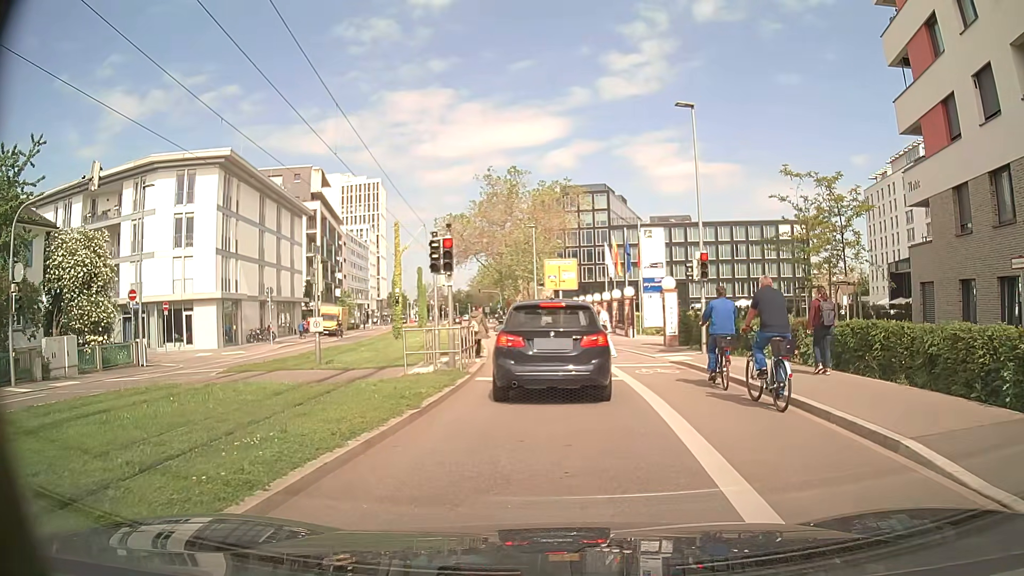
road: secondary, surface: asphalt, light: Day
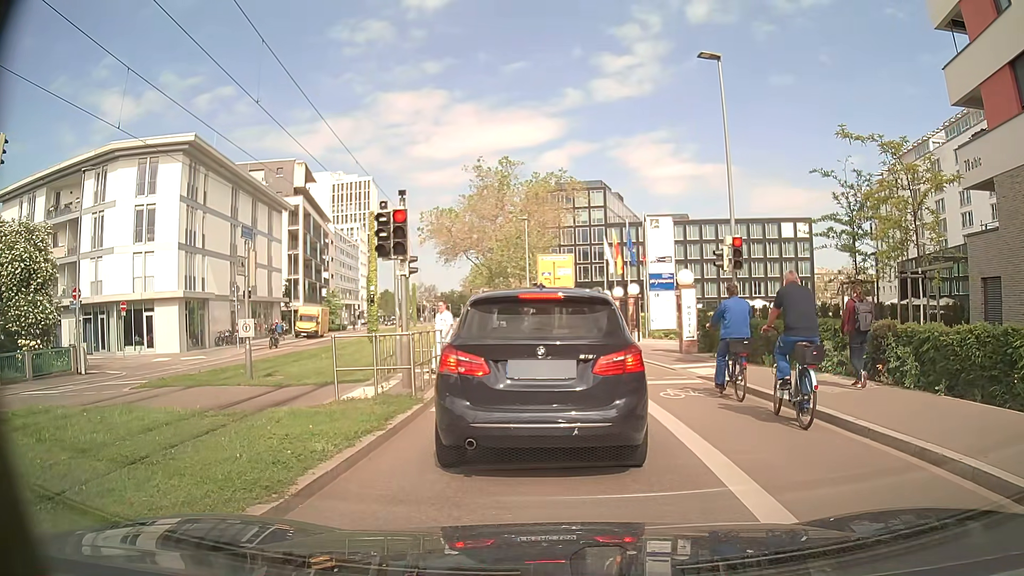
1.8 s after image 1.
(-0.1, +4.3) m; -1°
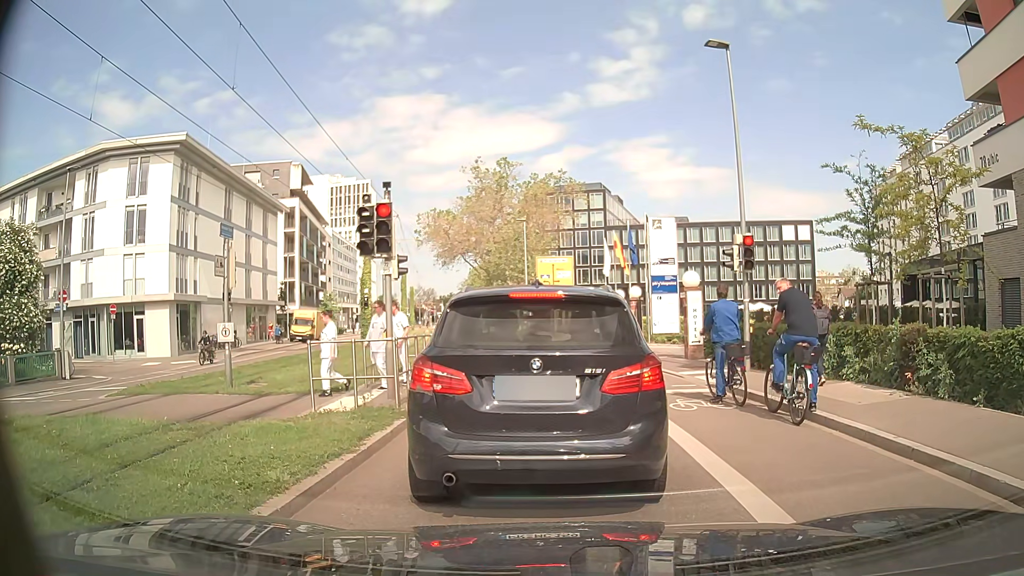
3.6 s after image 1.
(0.0, +1.0) m; 0°
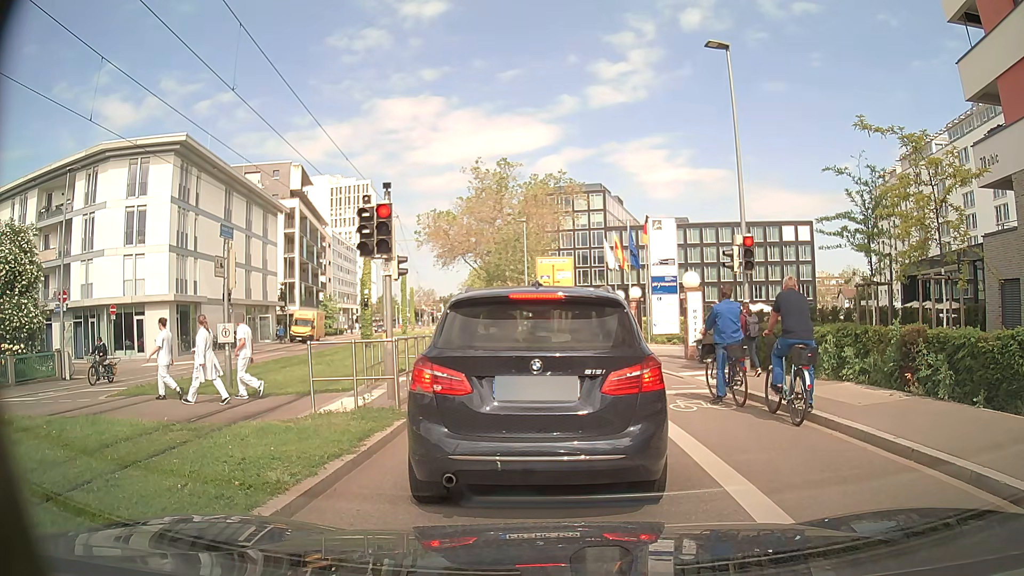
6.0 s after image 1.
(0.0, +0.1) m; 0°
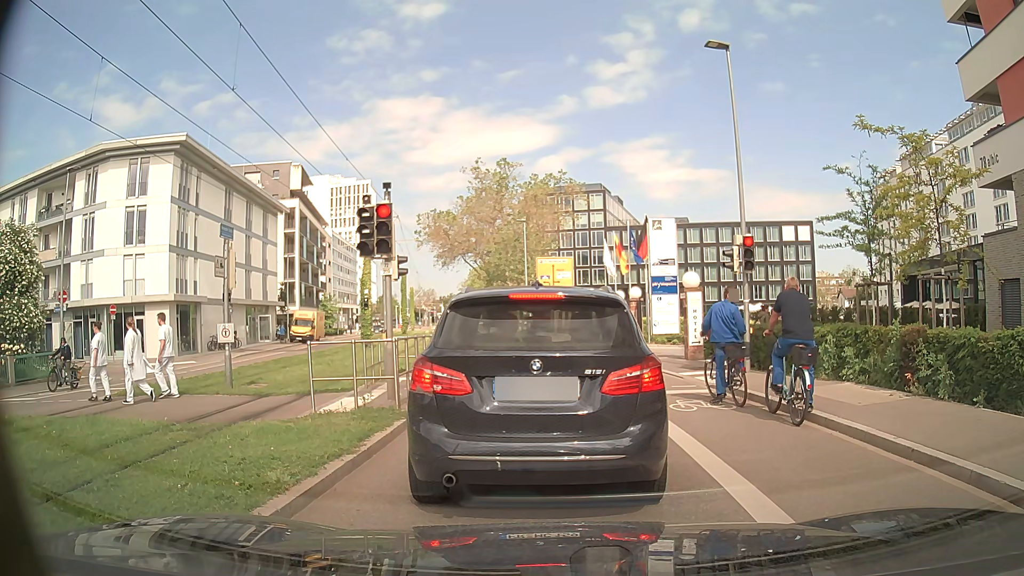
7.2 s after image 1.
(0.0, 0.0) m; 0°
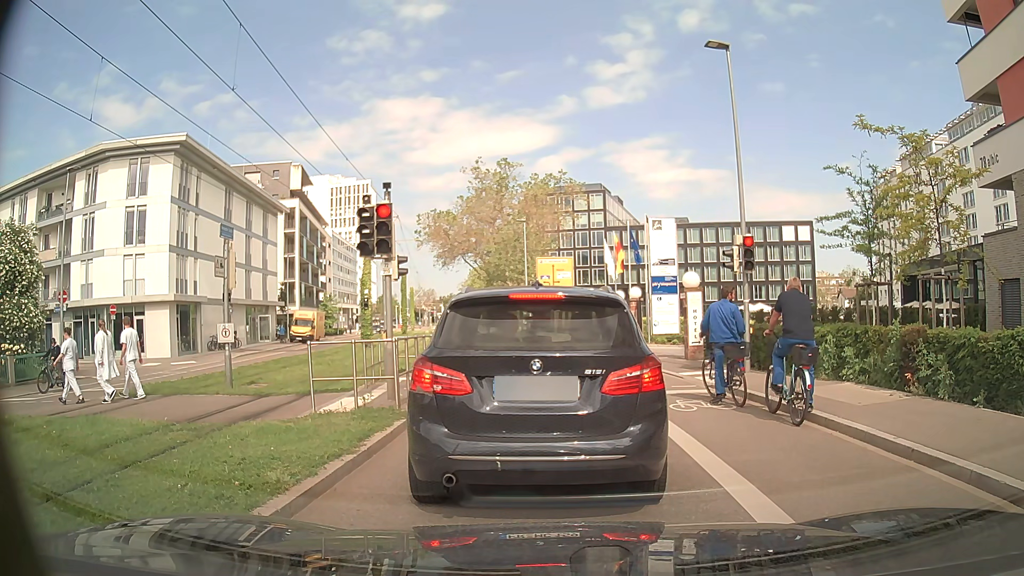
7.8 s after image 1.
(0.0, 0.0) m; 0°
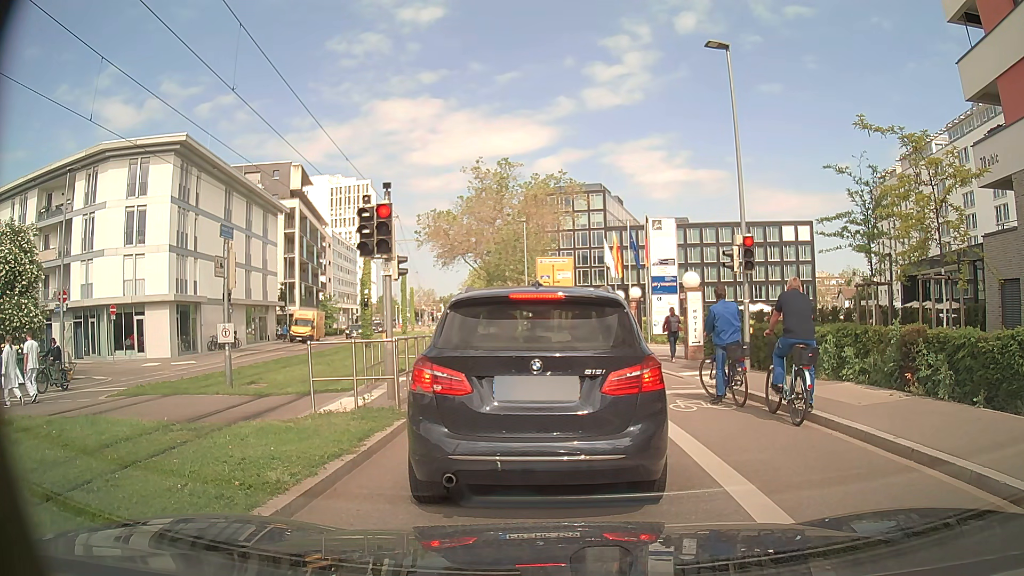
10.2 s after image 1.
(0.0, 0.0) m; 0°
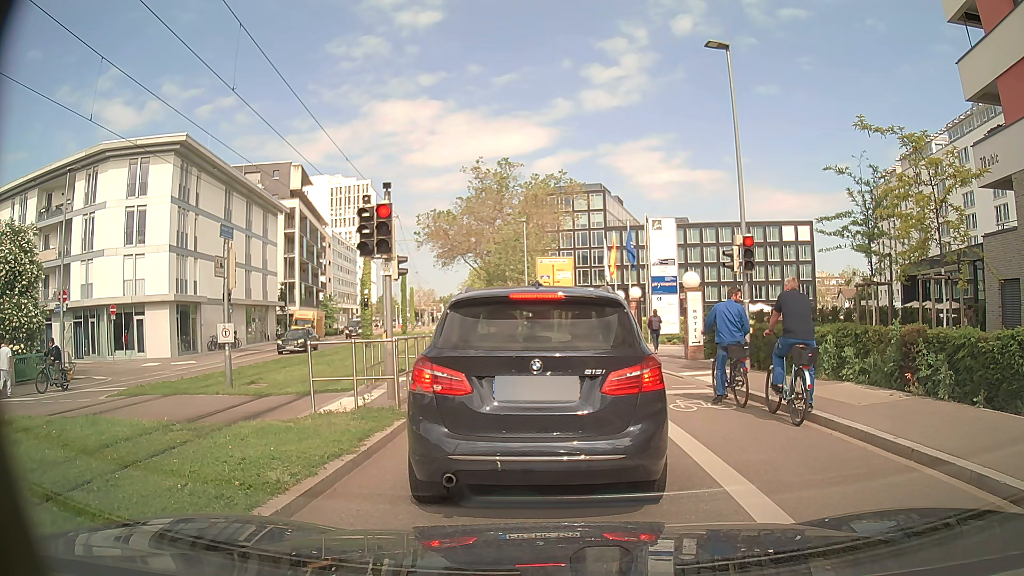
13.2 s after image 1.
(0.0, 0.0) m; 0°
